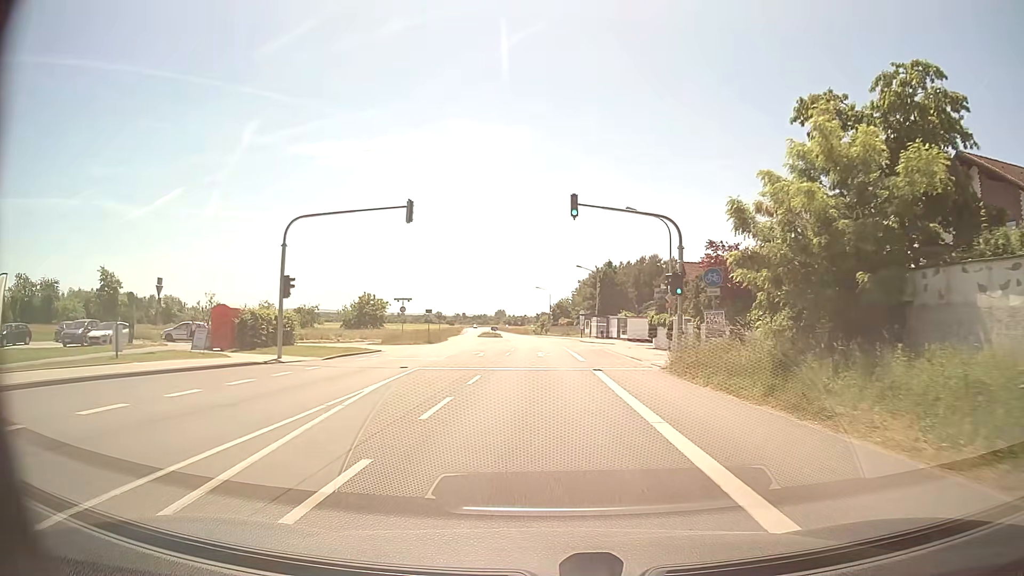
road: primary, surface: asphalt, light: Day
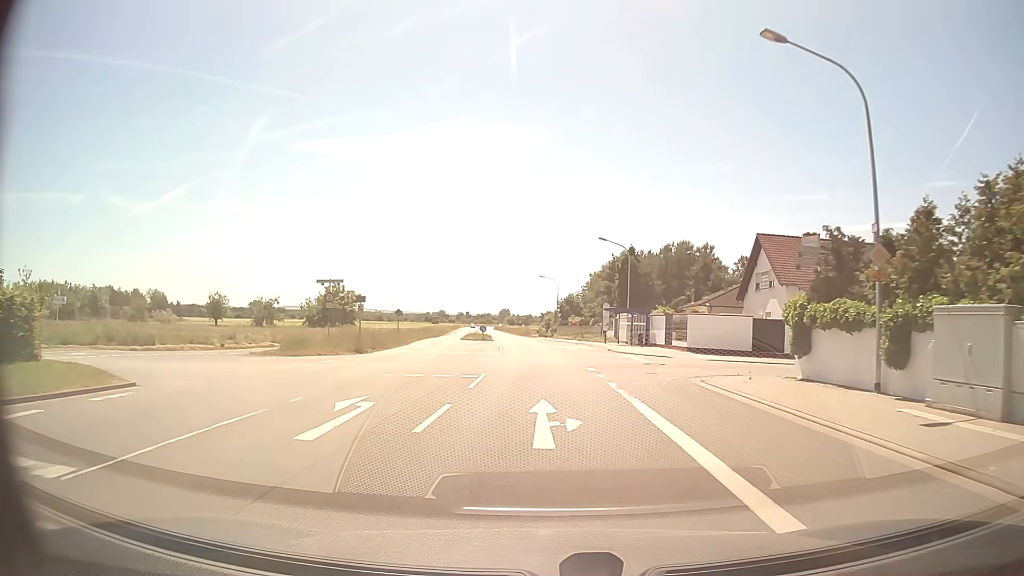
(-0.1, +23.3) m; 0°
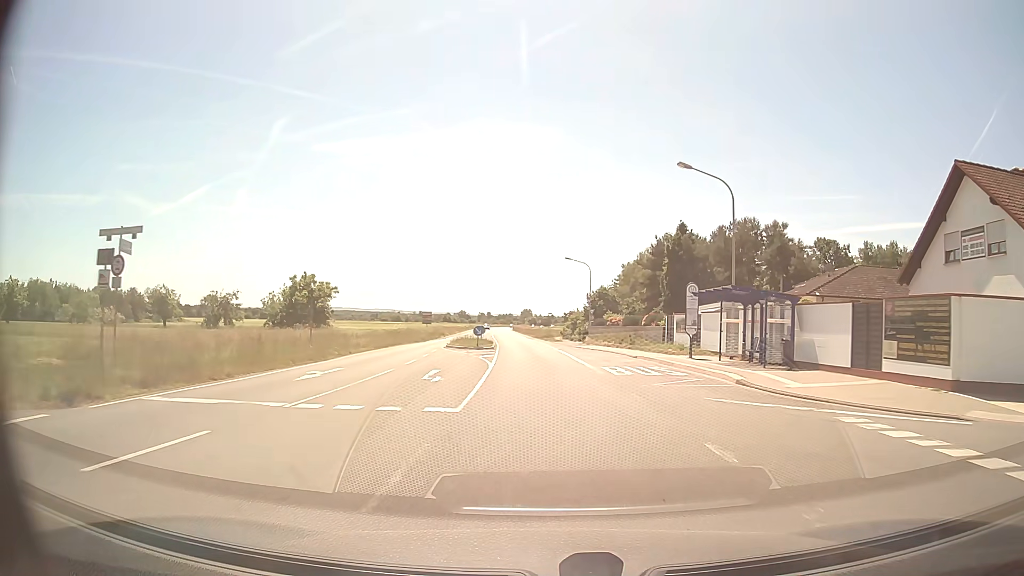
(-0.4, +23.3) m; -2°
